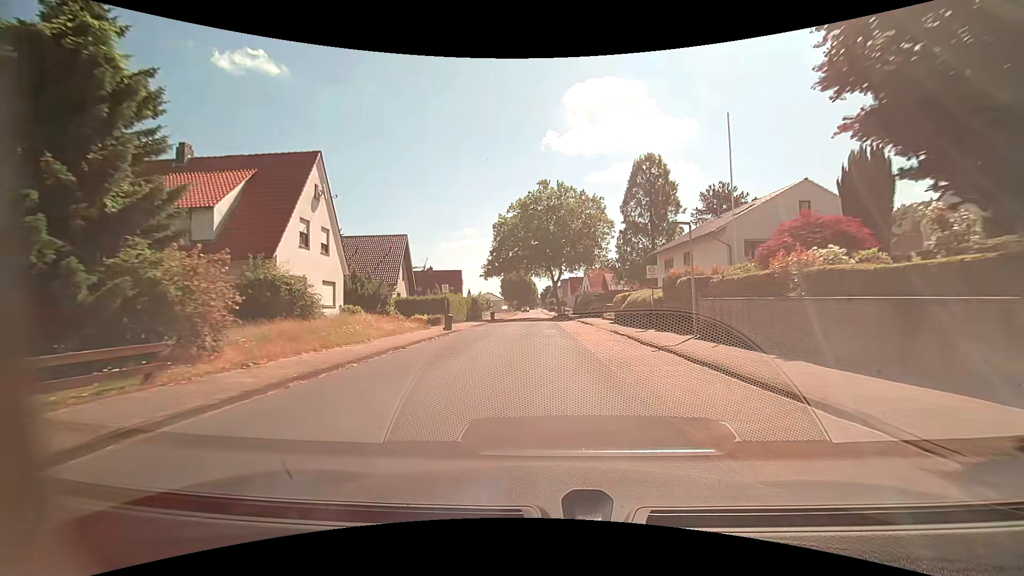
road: residential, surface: asphalt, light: Day
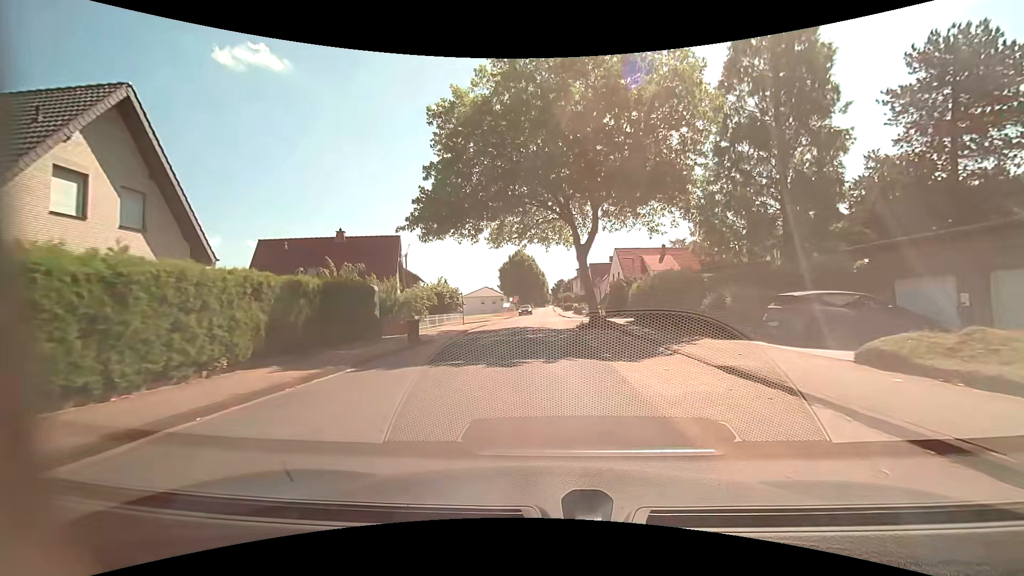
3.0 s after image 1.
(-0.5, +35.9) m; -2°
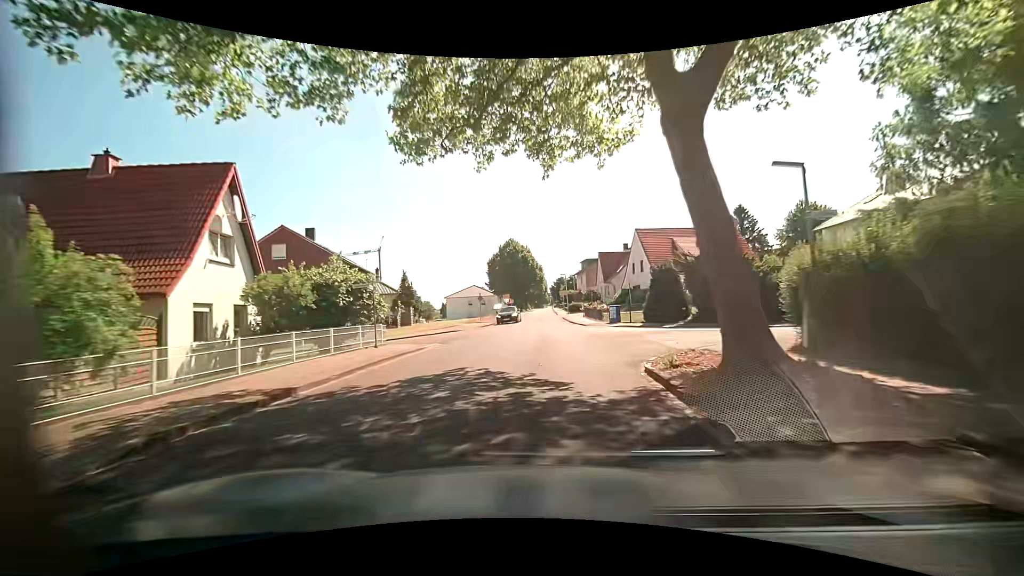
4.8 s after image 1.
(-0.1, +21.2) m; 0°
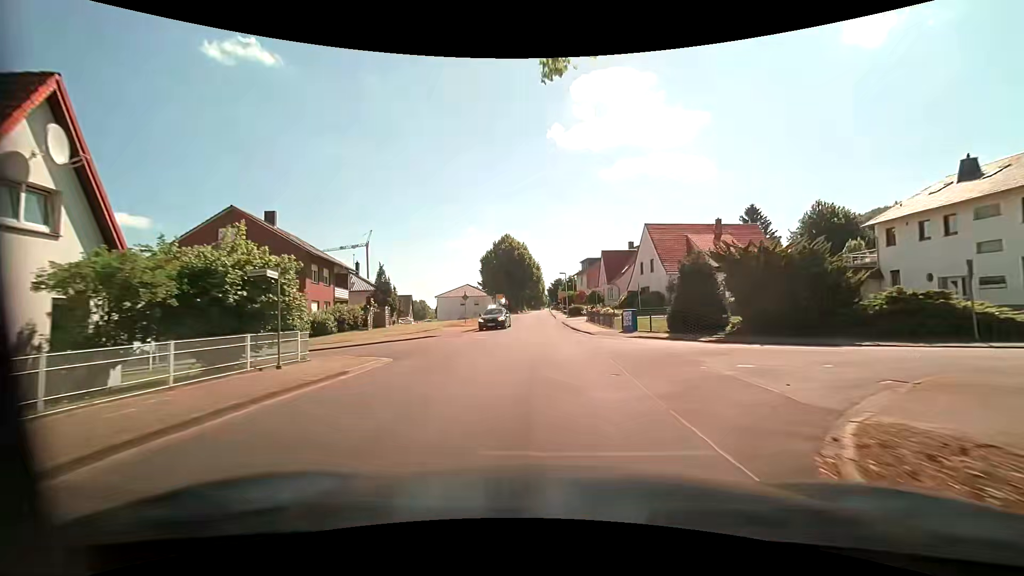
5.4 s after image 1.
(0.0, +7.1) m; +1°
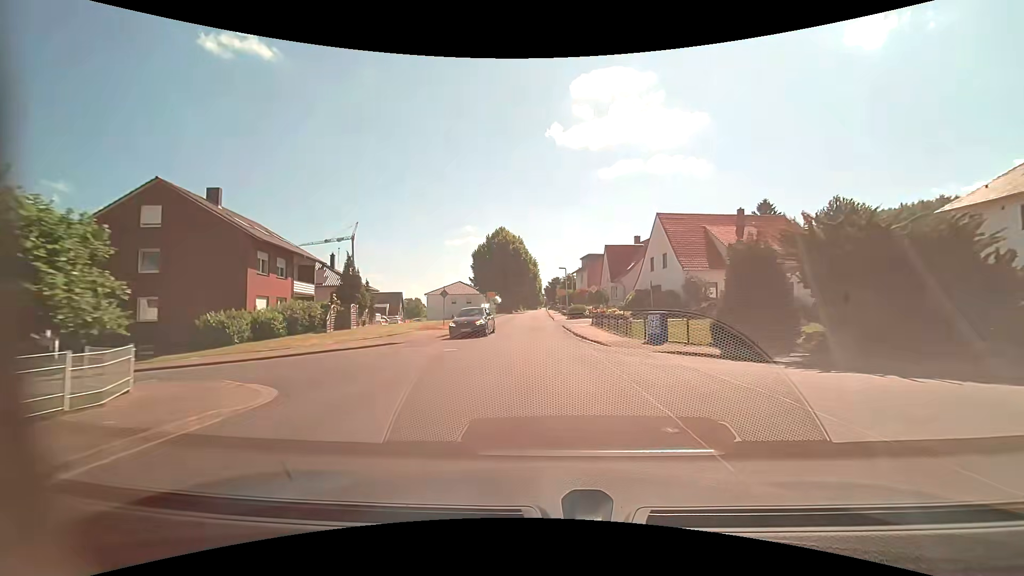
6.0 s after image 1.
(0.0, +7.0) m; 0°
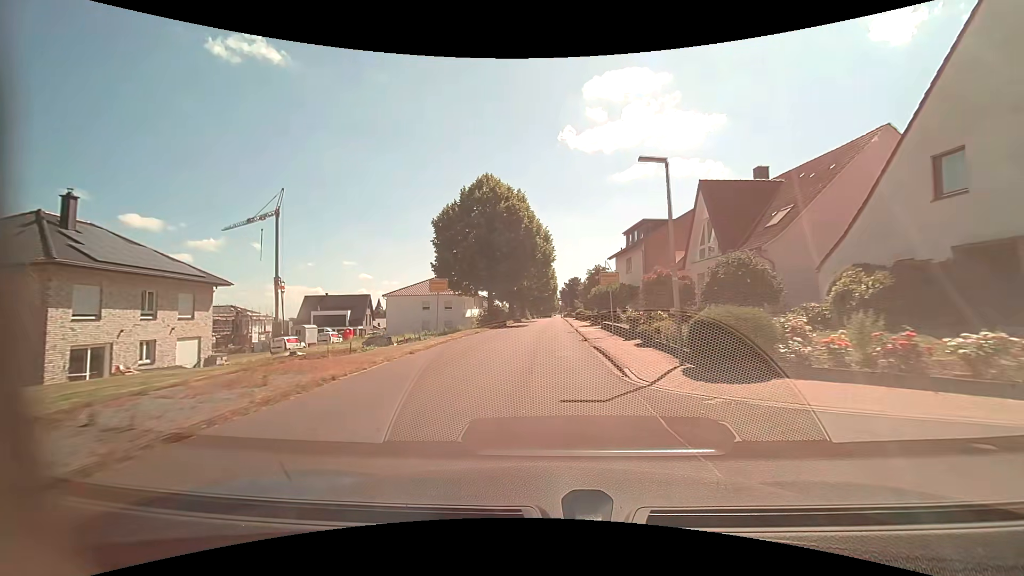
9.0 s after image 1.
(-0.4, +36.0) m; -1°
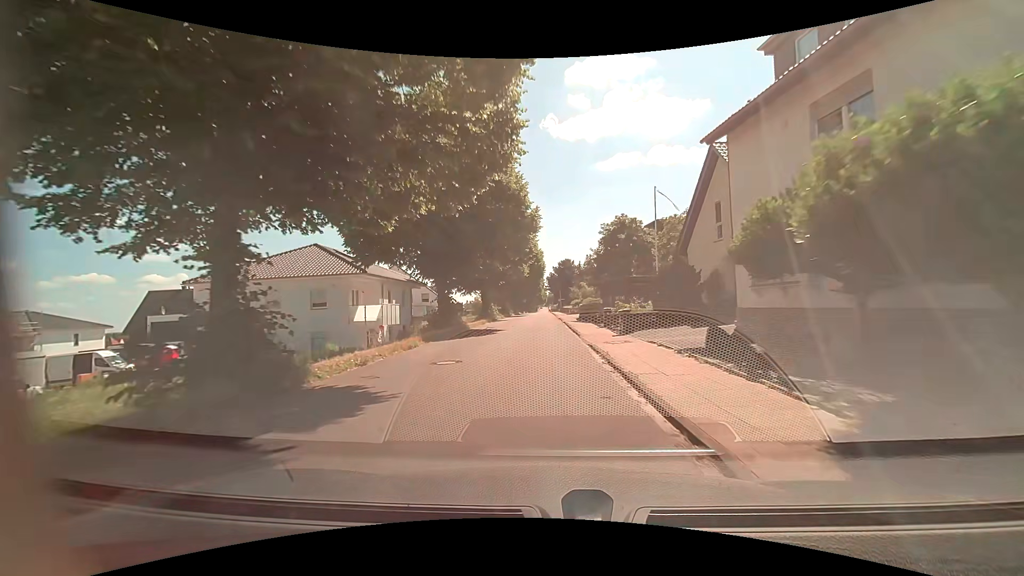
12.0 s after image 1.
(+0.7, +37.0) m; +2°
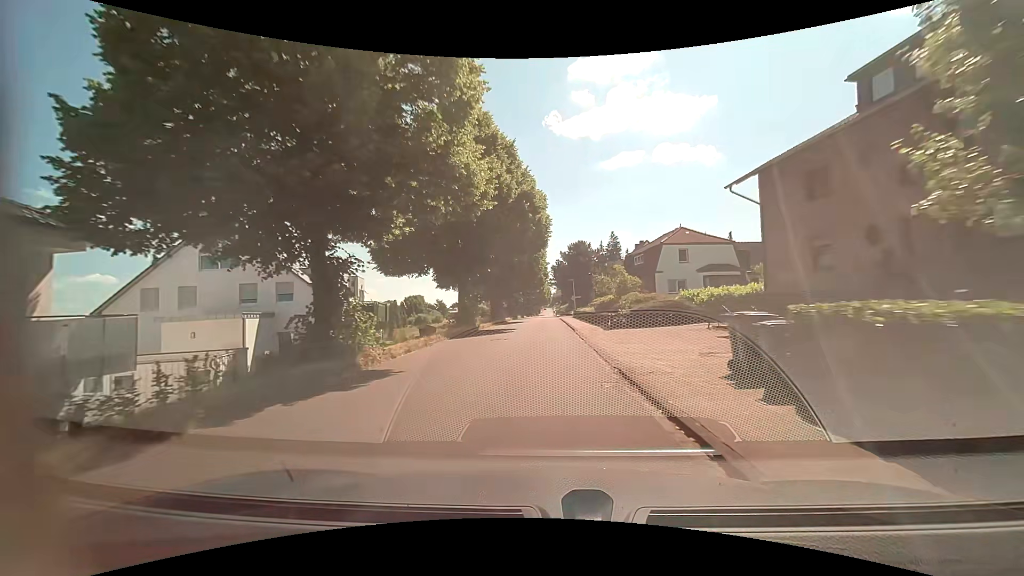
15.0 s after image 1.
(0.0, +36.9) m; 0°
(0, +10) (0, +20) (0, +30) (0, +40) (0, +50) (0, +60) (0, +70) (0, +80) (0, +90) (0, +100) m
